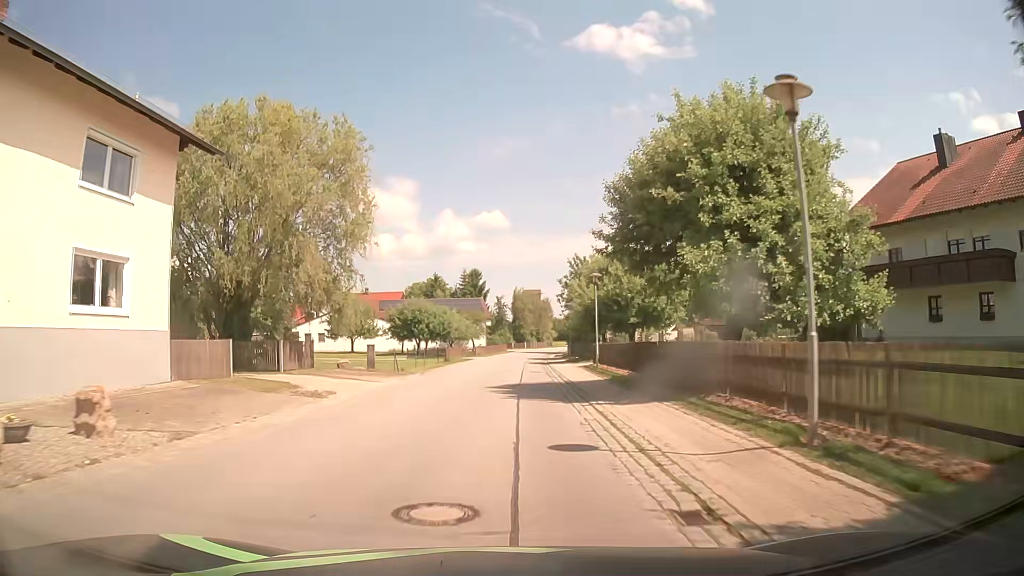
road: secondary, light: Day
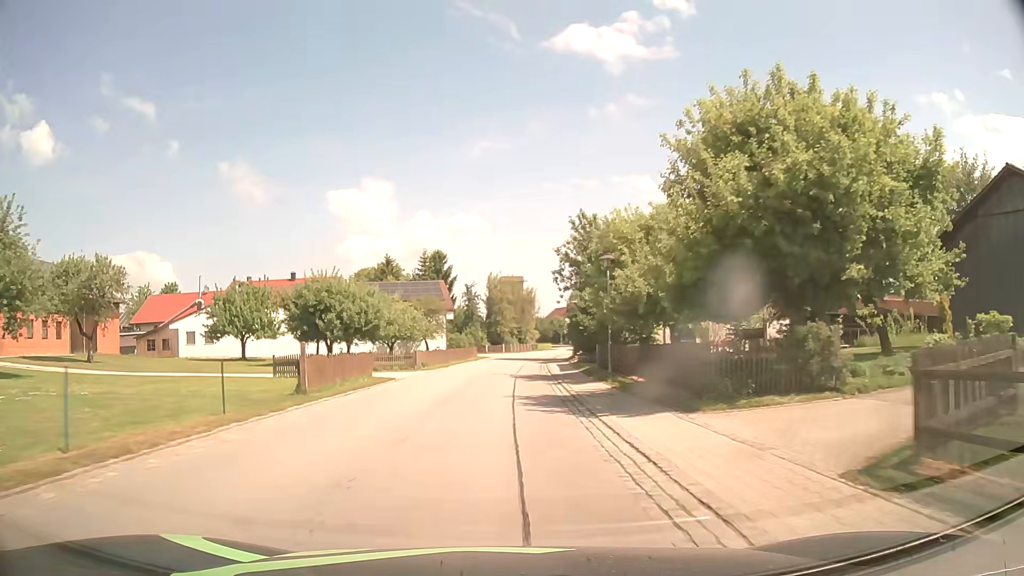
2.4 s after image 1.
(+0.4, +30.5) m; +2°
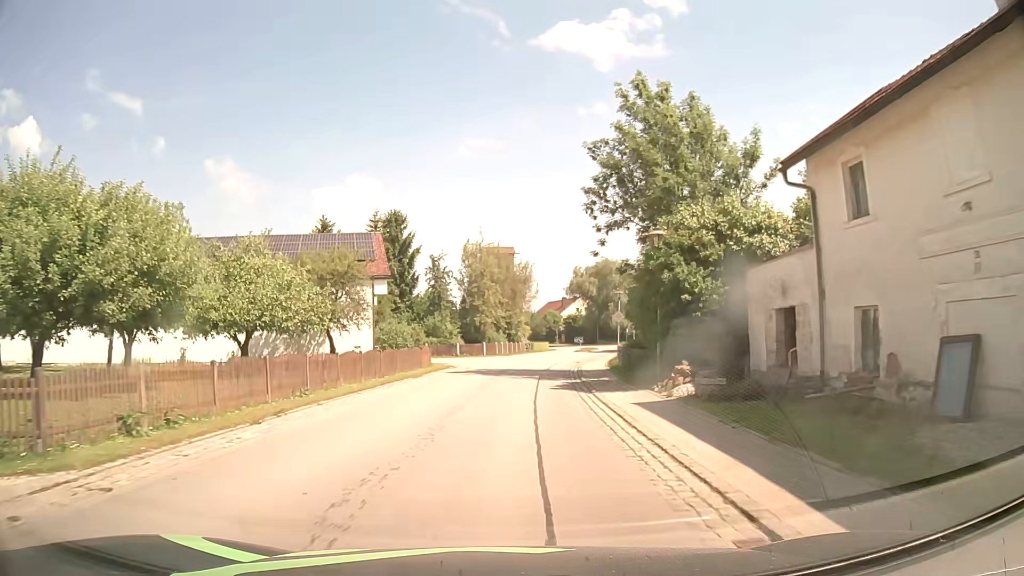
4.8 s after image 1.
(+0.2, +30.5) m; +1°
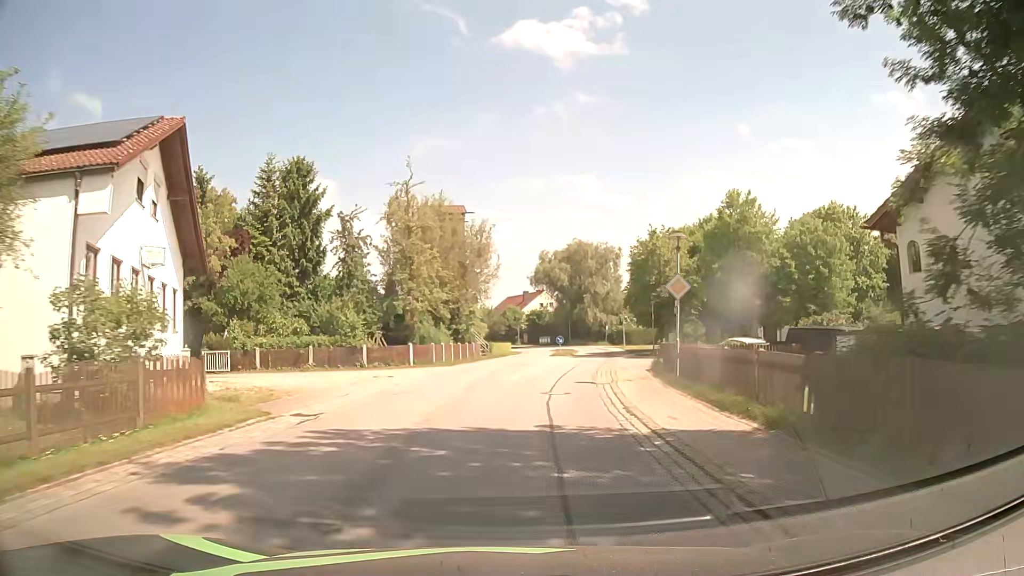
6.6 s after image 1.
(+0.5, +22.9) m; +3°
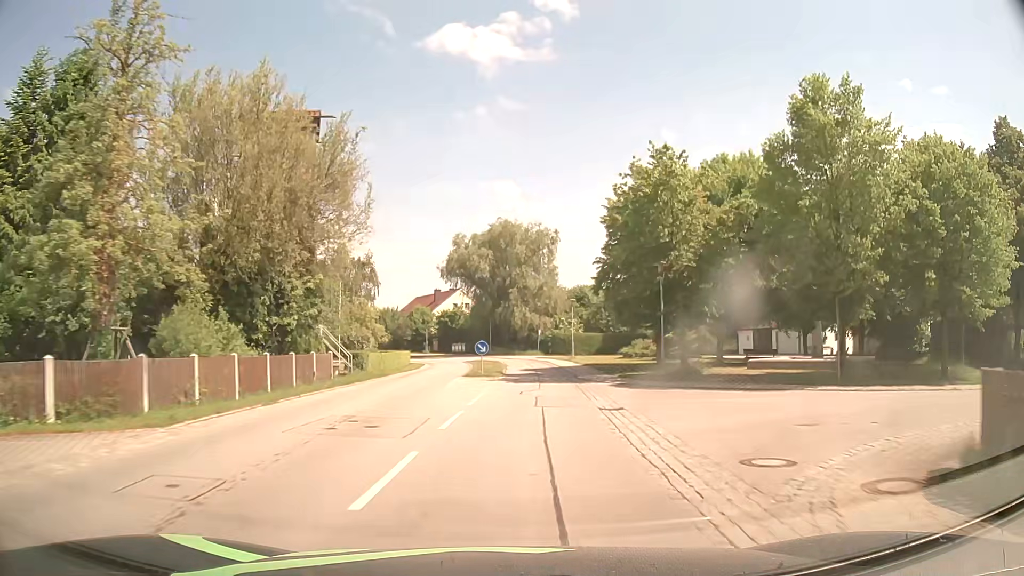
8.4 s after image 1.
(+1.4, +22.7) m; +7°
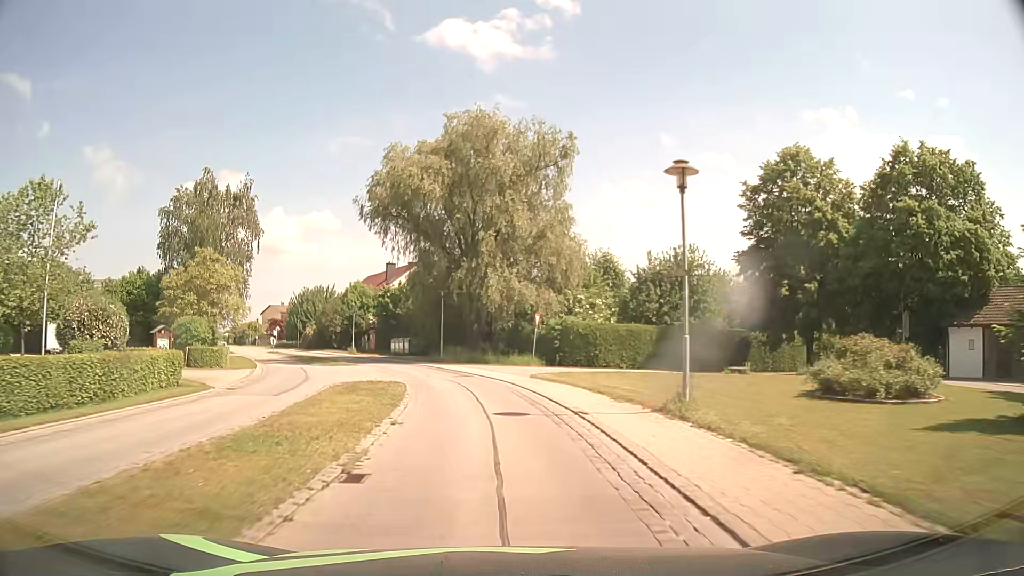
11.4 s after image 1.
(+1.9, +38.0) m; +2°
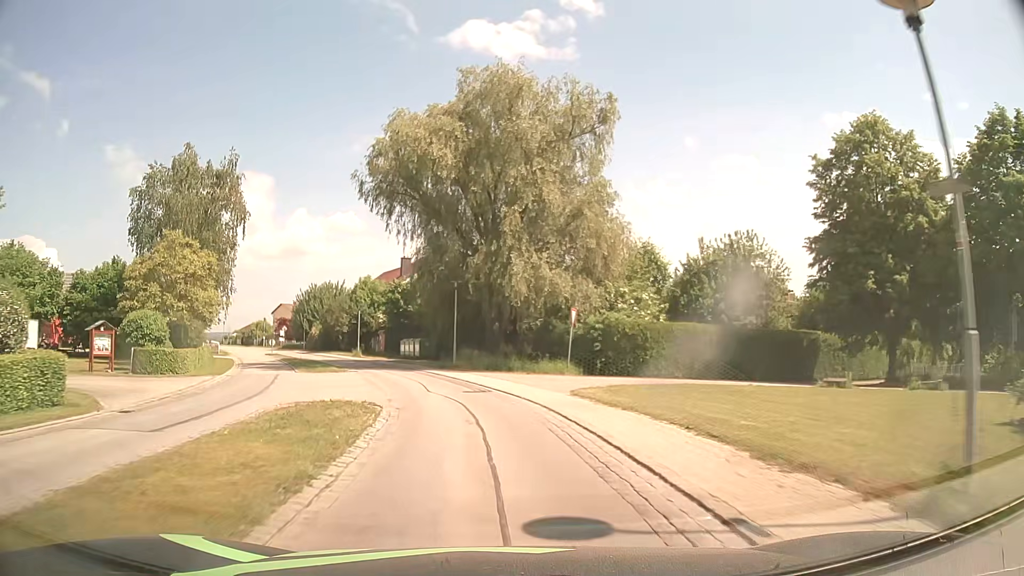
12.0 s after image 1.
(-0.2, +7.6) m; -2°
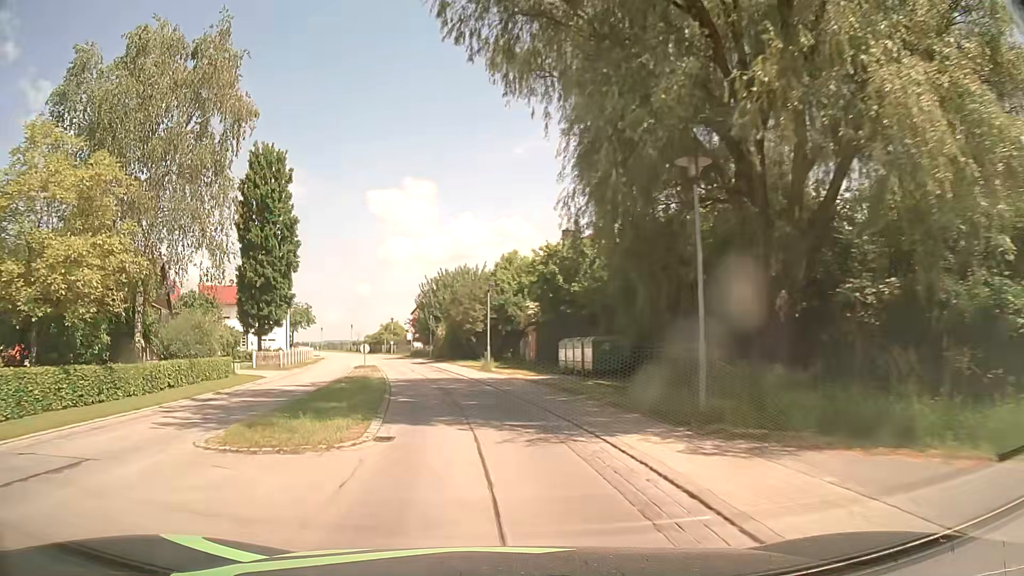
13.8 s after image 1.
(-2.6, +22.5) m; -14°
(-1, +10) (-2, +20) (-4, +30) (-6, +39) (-8, +49) (-11, +59) (-14, +68) (-17, +78) (-21, +87) (-25, +96) m
